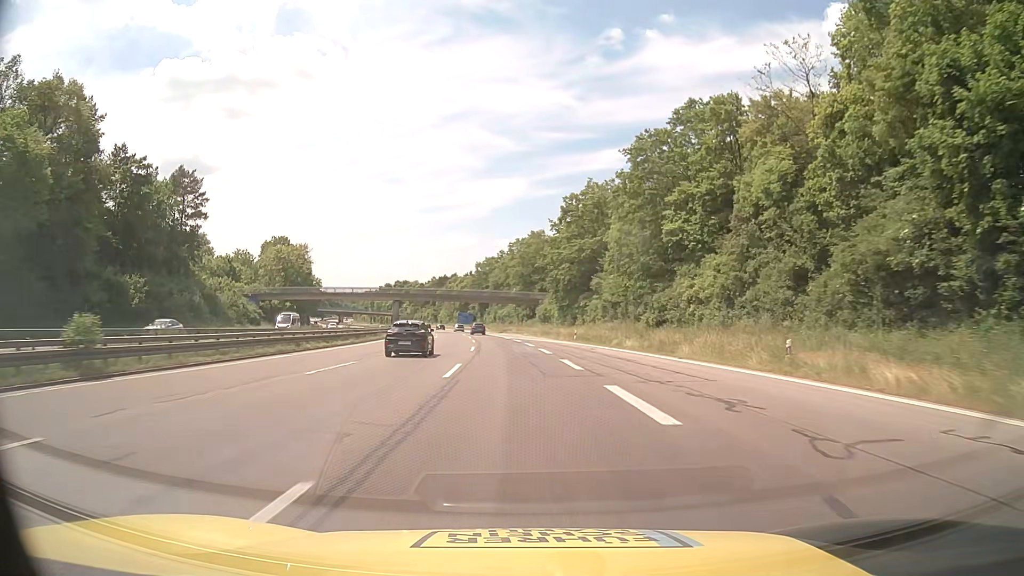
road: motorway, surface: asphalt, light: Day
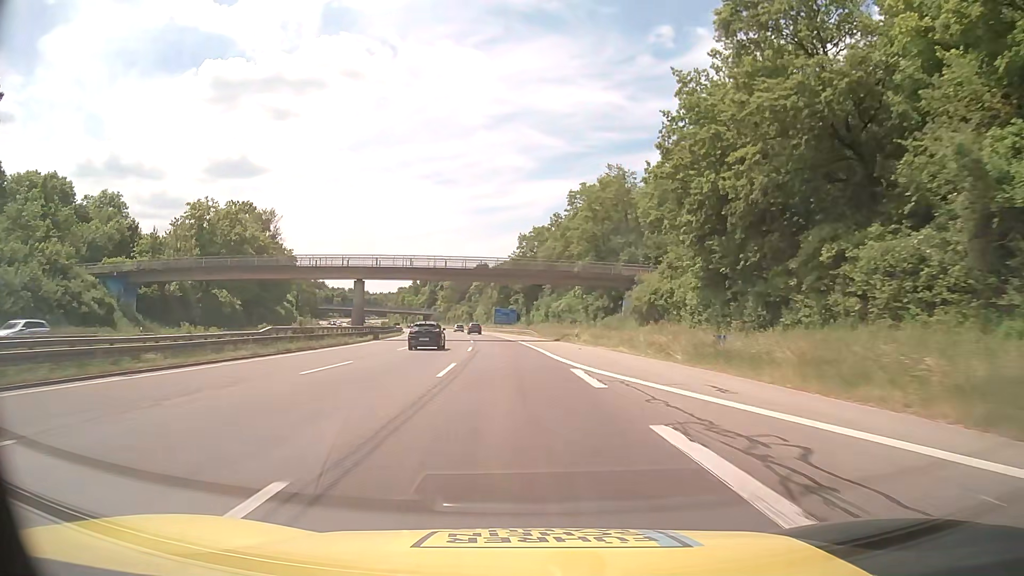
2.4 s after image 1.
(-2.2, +54.3) m; -5°
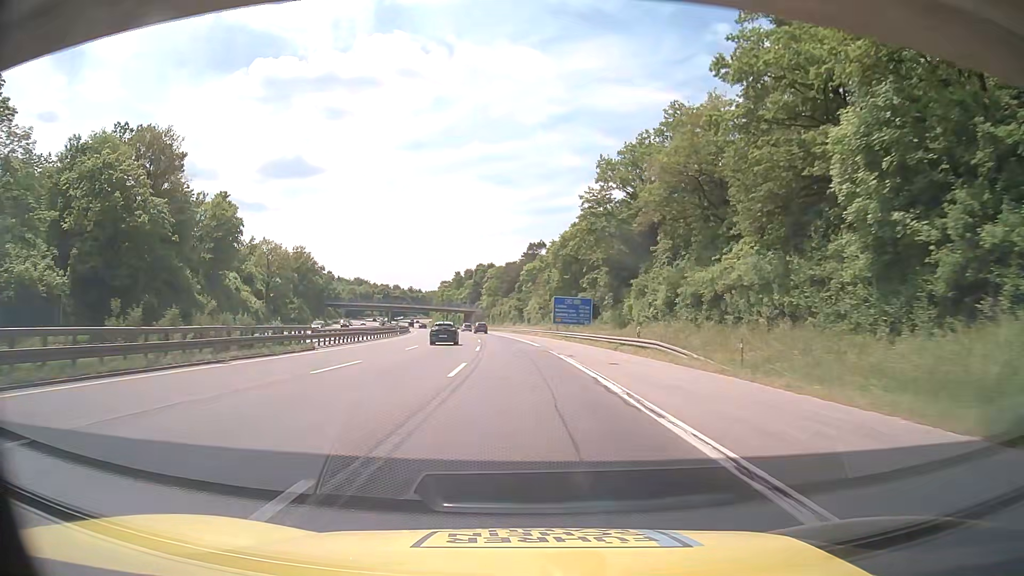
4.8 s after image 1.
(-2.2, +54.3) m; -5°
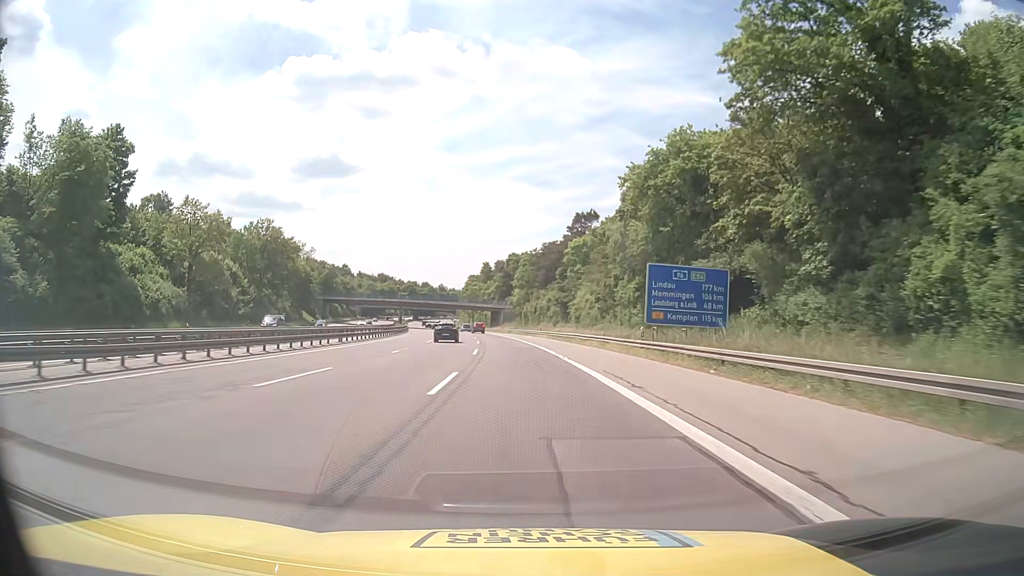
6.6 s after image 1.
(-1.3, +40.7) m; -3°
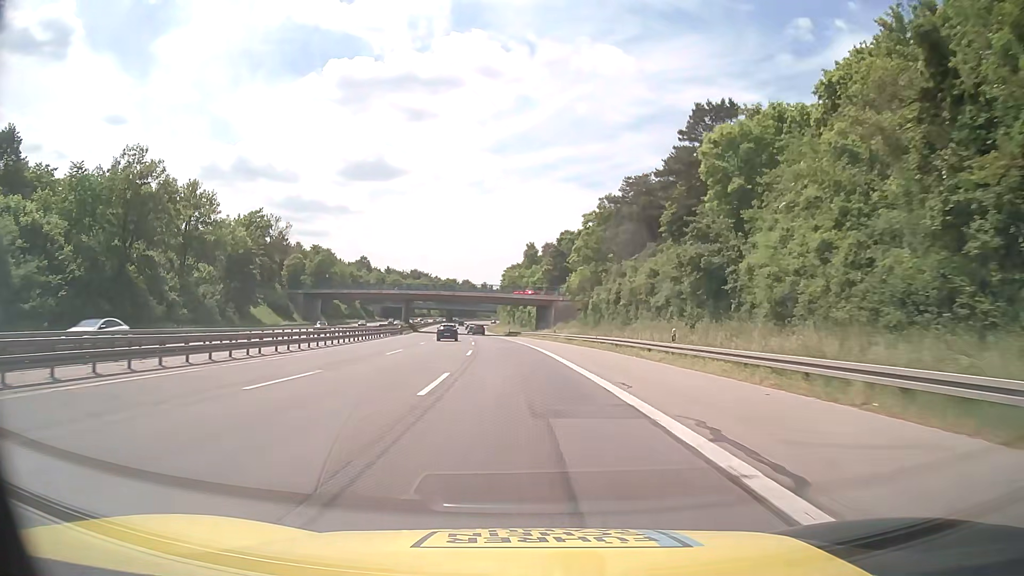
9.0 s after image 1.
(-1.9, +54.3) m; -4°
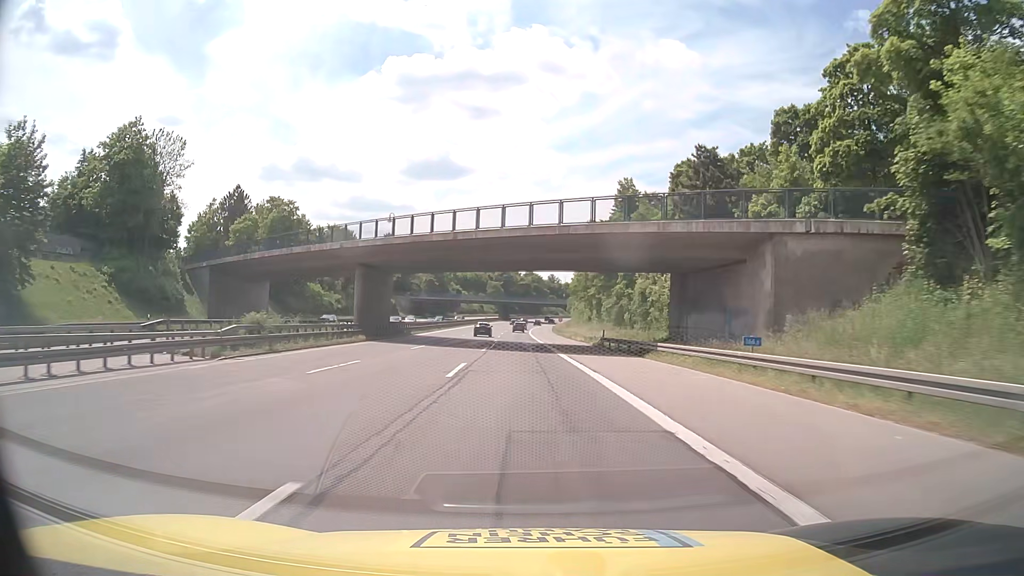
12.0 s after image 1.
(-3.4, +67.8) m; -6°
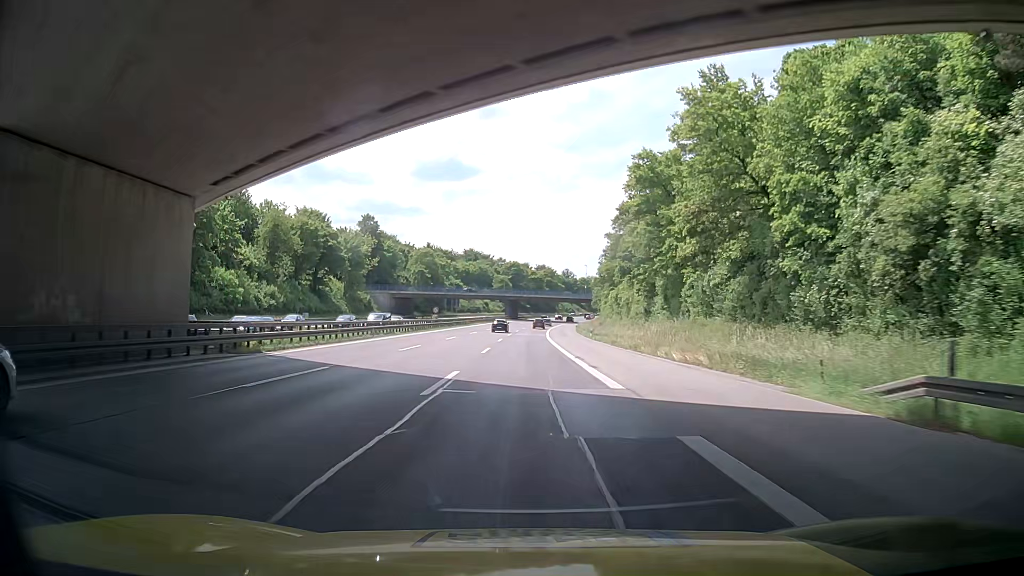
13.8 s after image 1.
(-0.5, +40.8) m; -1°
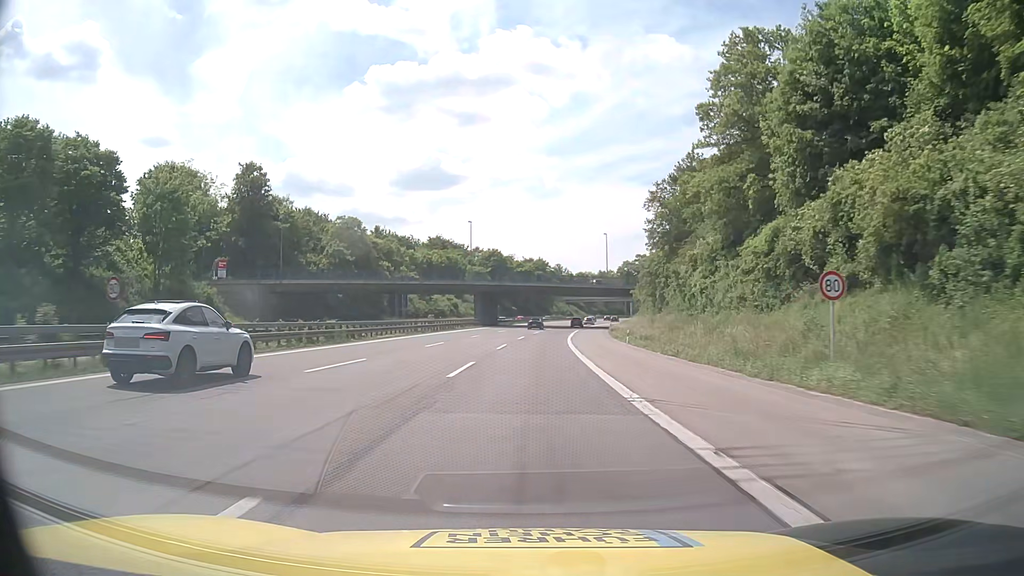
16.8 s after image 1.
(+0.6, +67.9) m; +1°
(0, +10) (0, +20) (0, +30) (+1, +40) (+1, +50) (+2, +60) (+3, +70) (+4, +80) (+5, +90) (+6, +100) m
